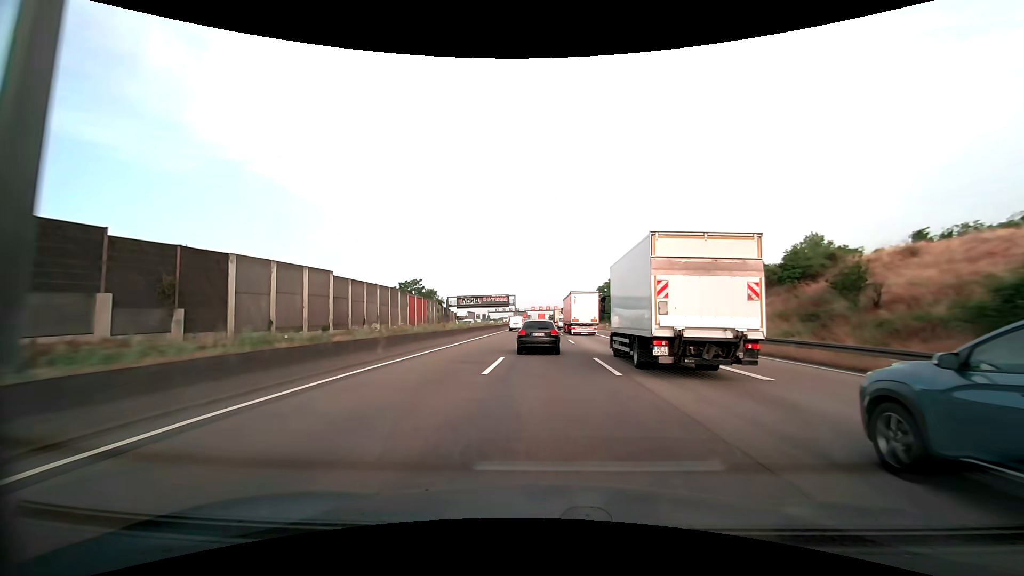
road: motorway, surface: asphalt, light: Day
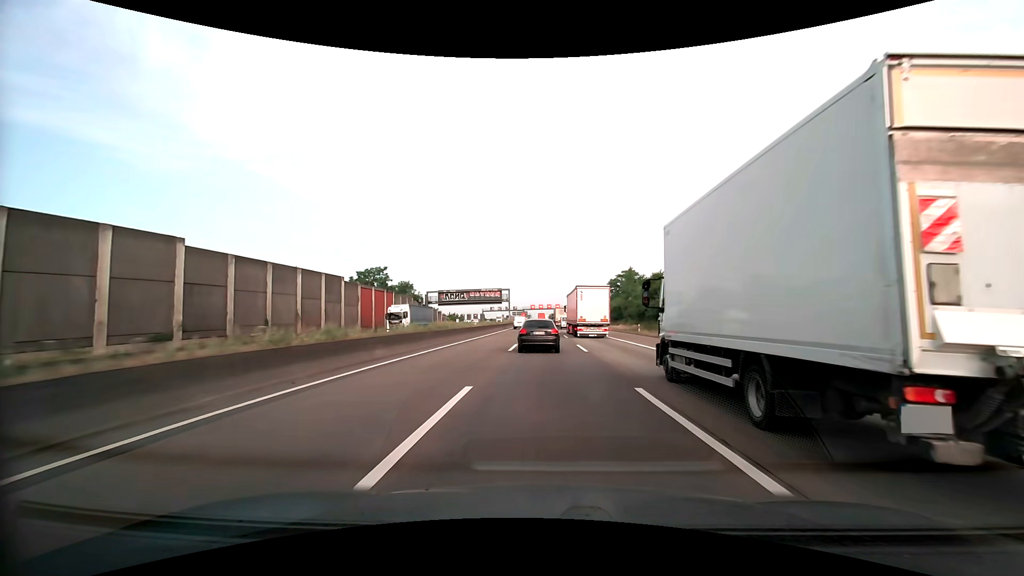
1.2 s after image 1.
(+0.1, +26.4) m; 0°
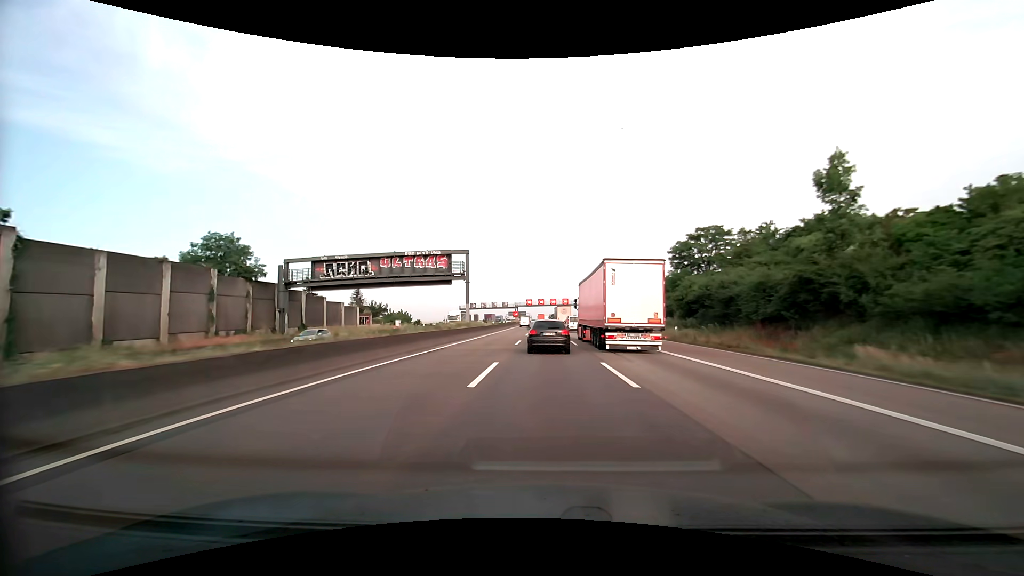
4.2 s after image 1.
(0.0, +66.0) m; 0°
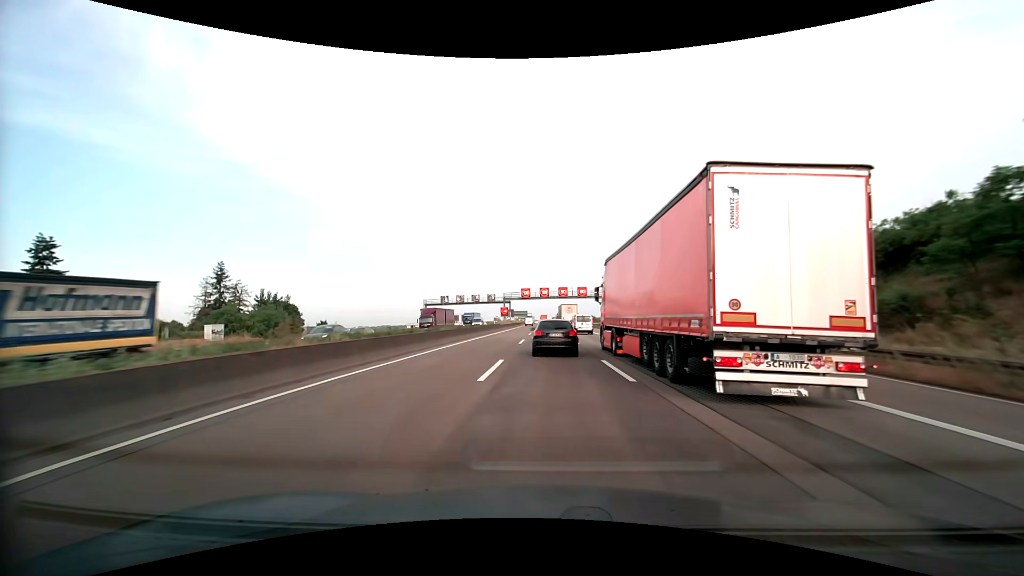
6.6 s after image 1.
(-0.1, +53.0) m; 0°
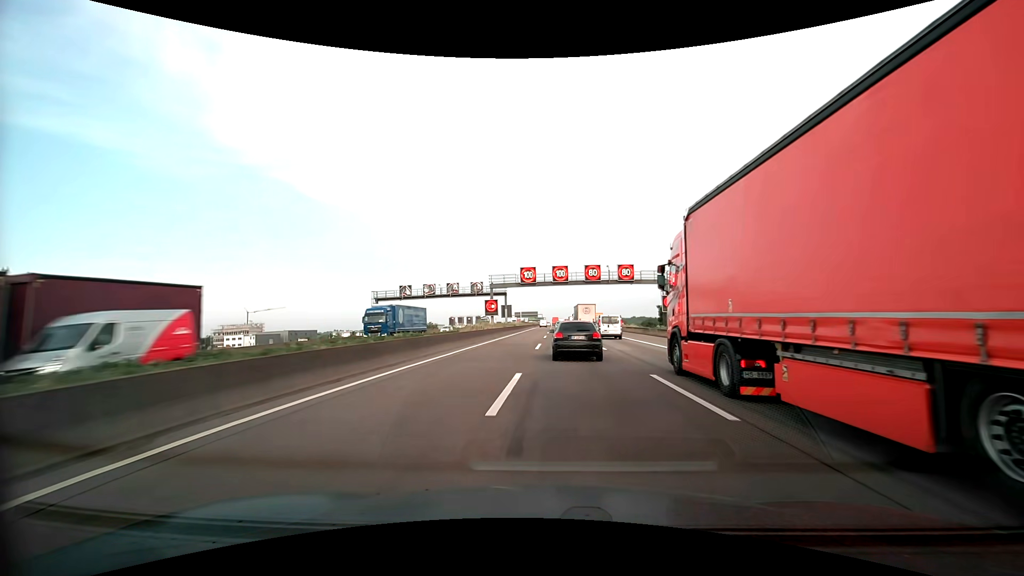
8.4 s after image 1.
(-0.3, +40.1) m; -1°
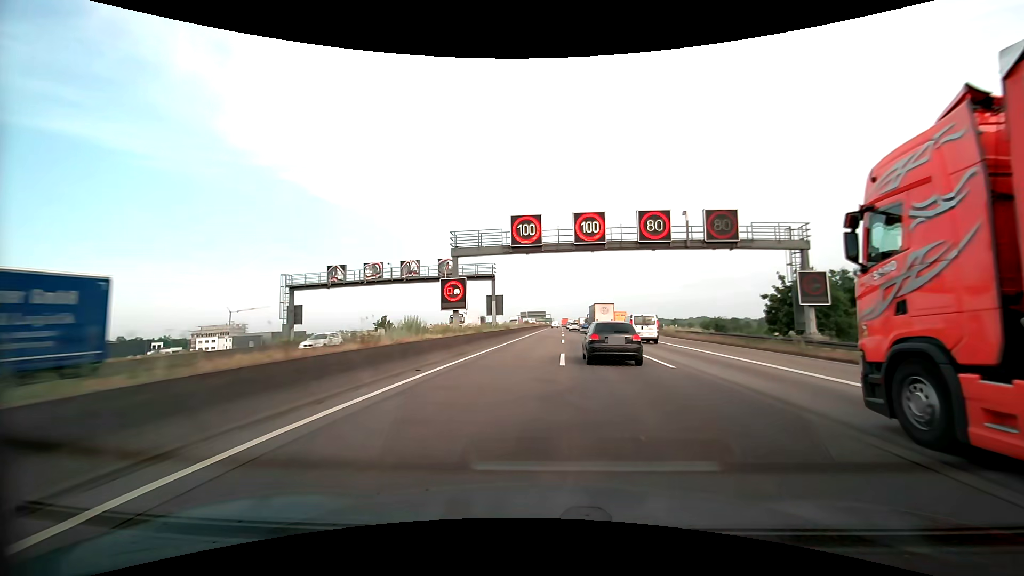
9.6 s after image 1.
(-0.3, +27.5) m; -1°
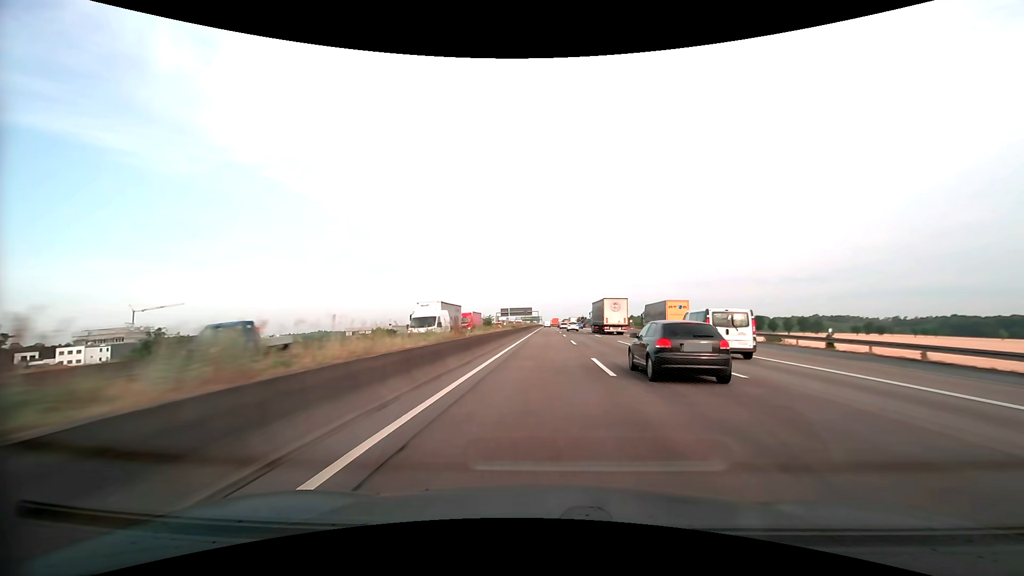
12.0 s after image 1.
(+0.4, +57.4) m; +1°
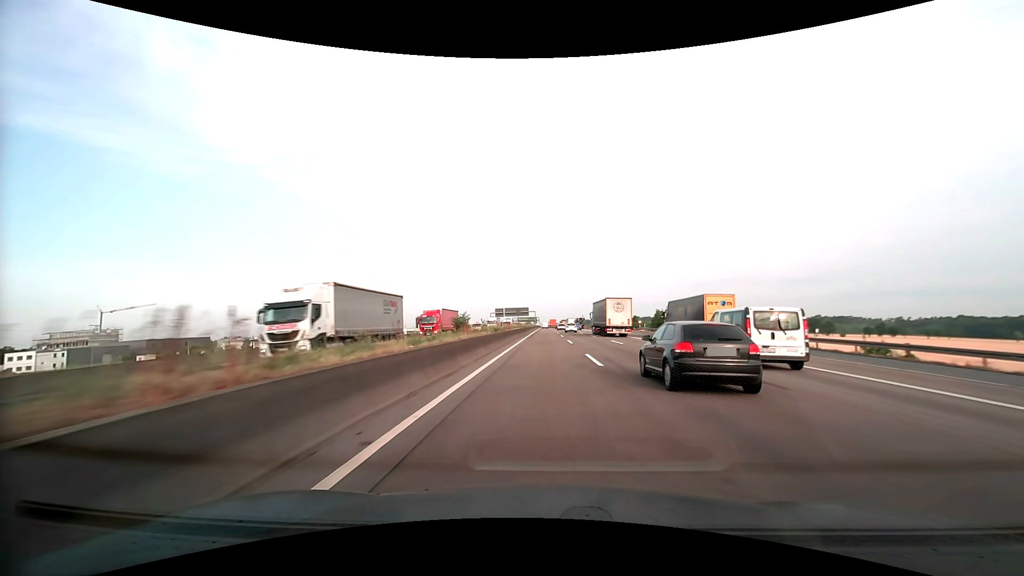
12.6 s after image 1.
(0.0, +14.8) m; 0°
(0, +10) (0, +20) (0, +30) (0, +40) (0, +50) (0, +60) (0, +70) (0, +80) (0, +90) (0, +100) m
